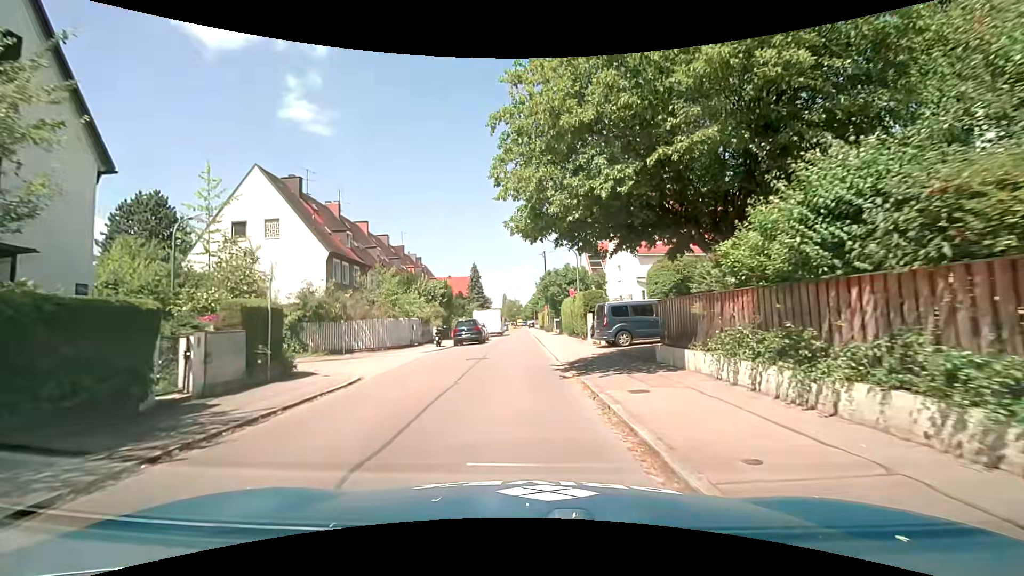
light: Day
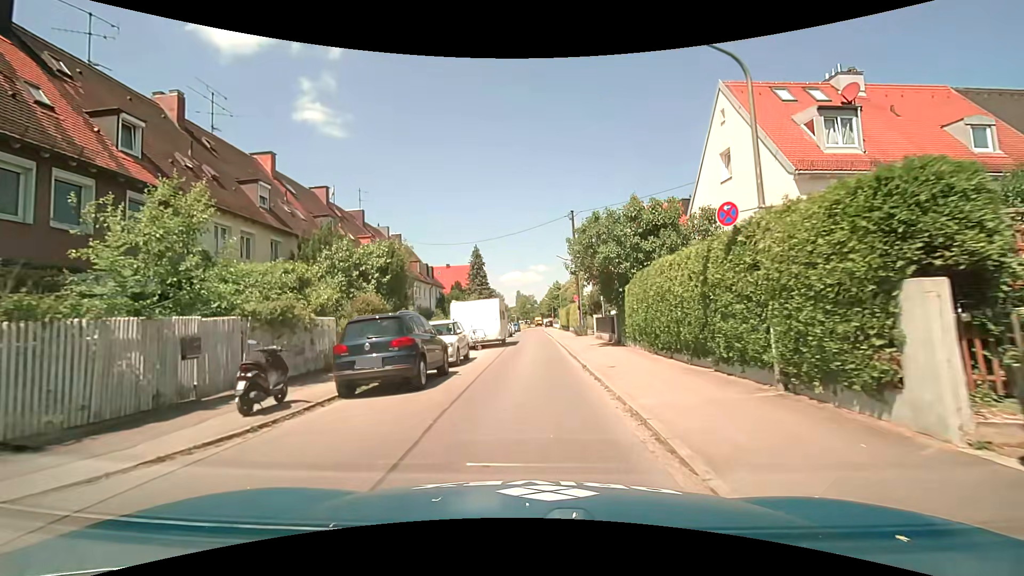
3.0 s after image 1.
(-0.2, +21.3) m; -1°
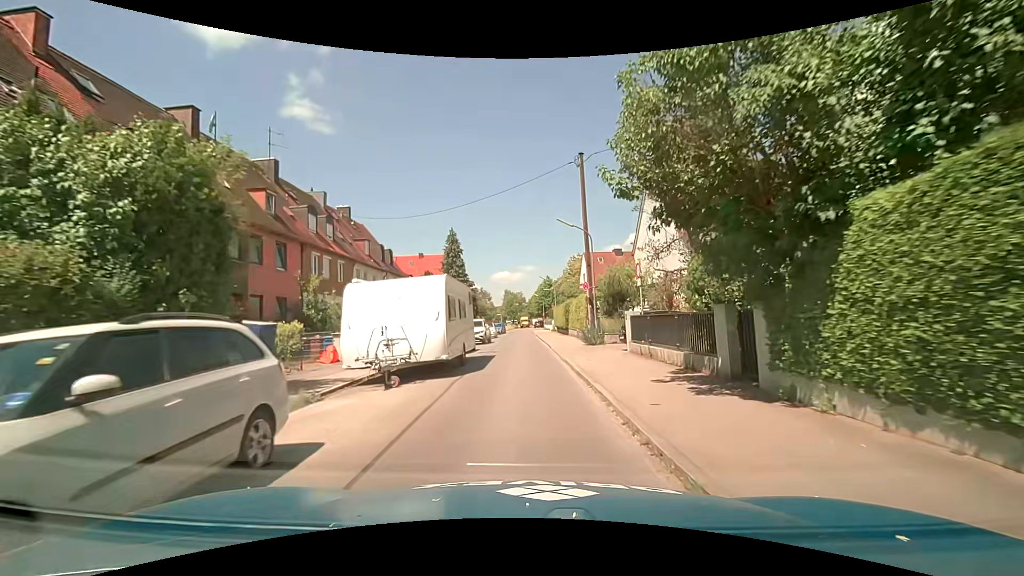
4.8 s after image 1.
(+0.2, +13.5) m; +2°
(0, +10) (0, +20) (0, +30) (-1, +40) (-1, +50) (-2, +60) (-2, +70) (-2, +80) (-2, +90) (-2, +100) m
